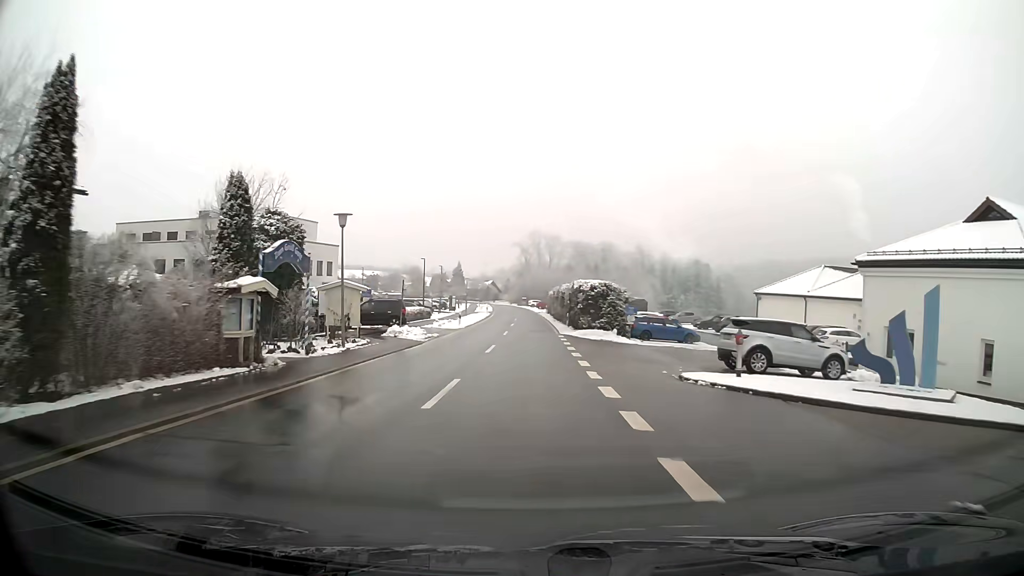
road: tertiary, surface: asphalt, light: Day
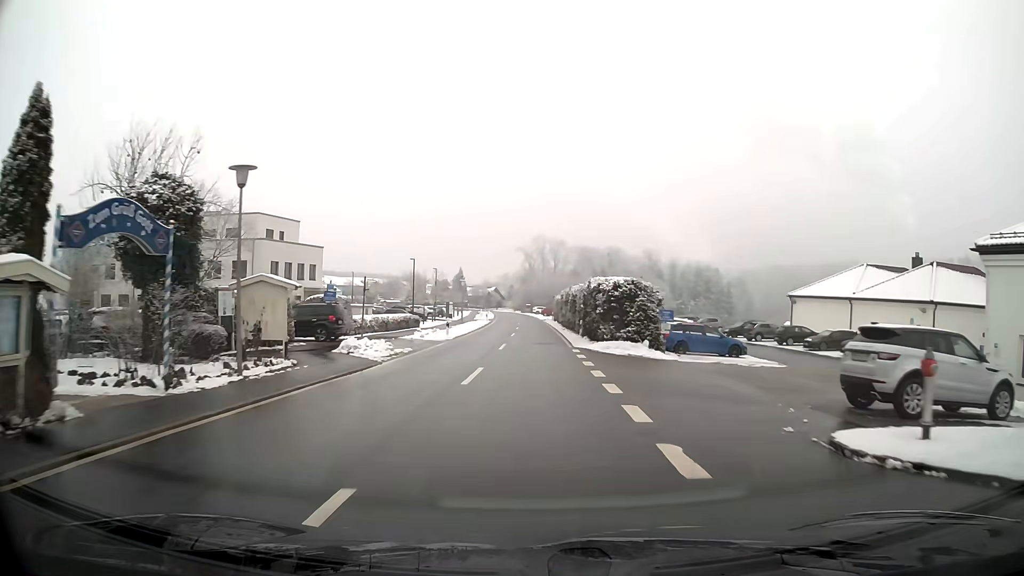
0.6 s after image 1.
(0.0, +8.3) m; 0°
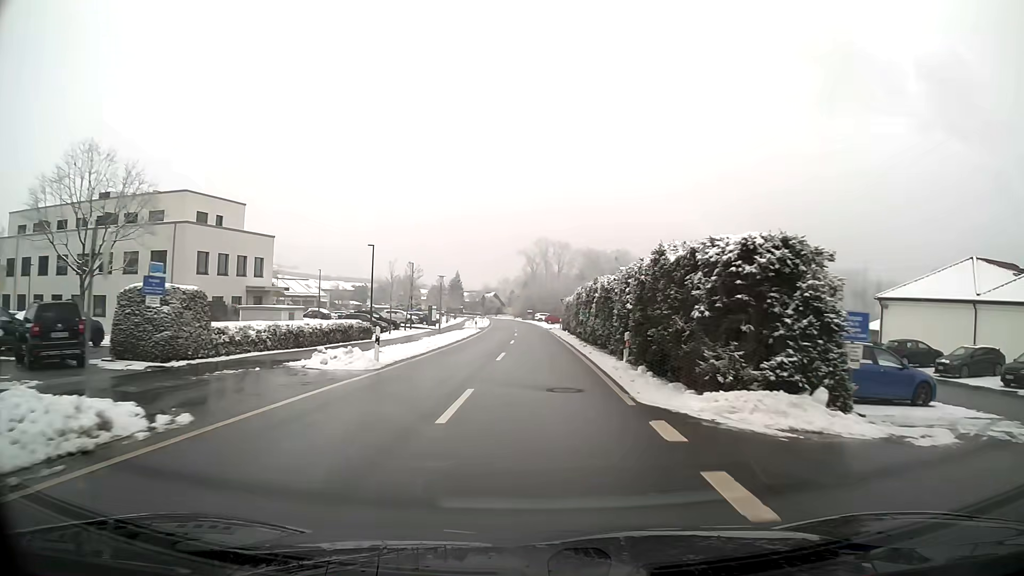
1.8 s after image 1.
(0.0, +16.4) m; 0°
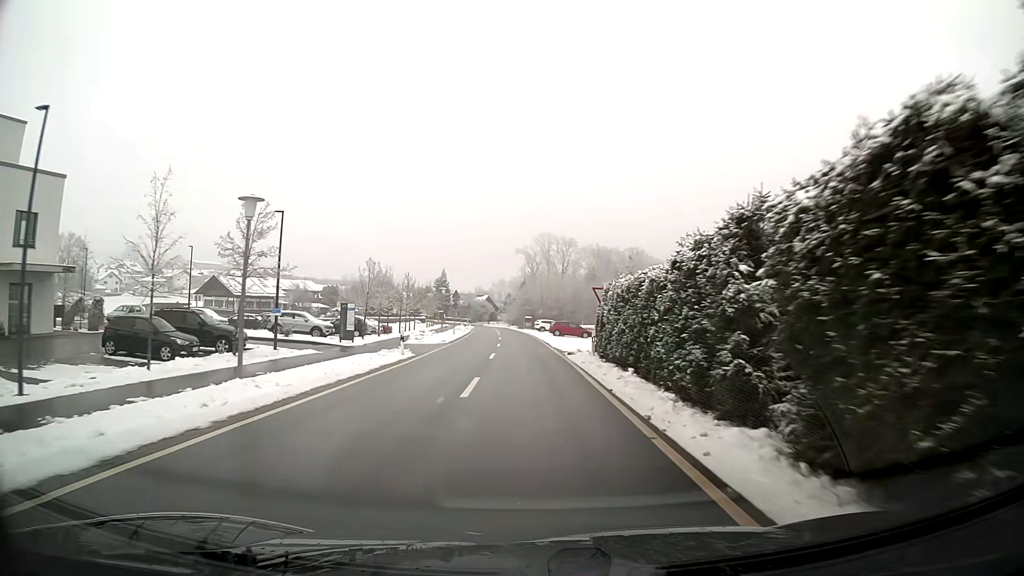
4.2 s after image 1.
(0.0, +32.5) m; 0°
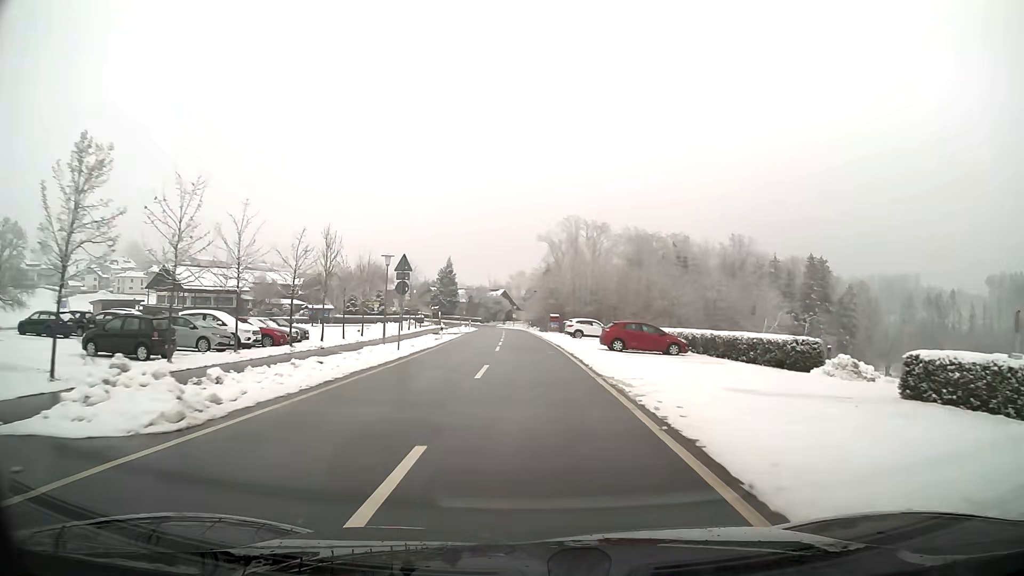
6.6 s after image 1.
(-0.5, +32.6) m; -2°
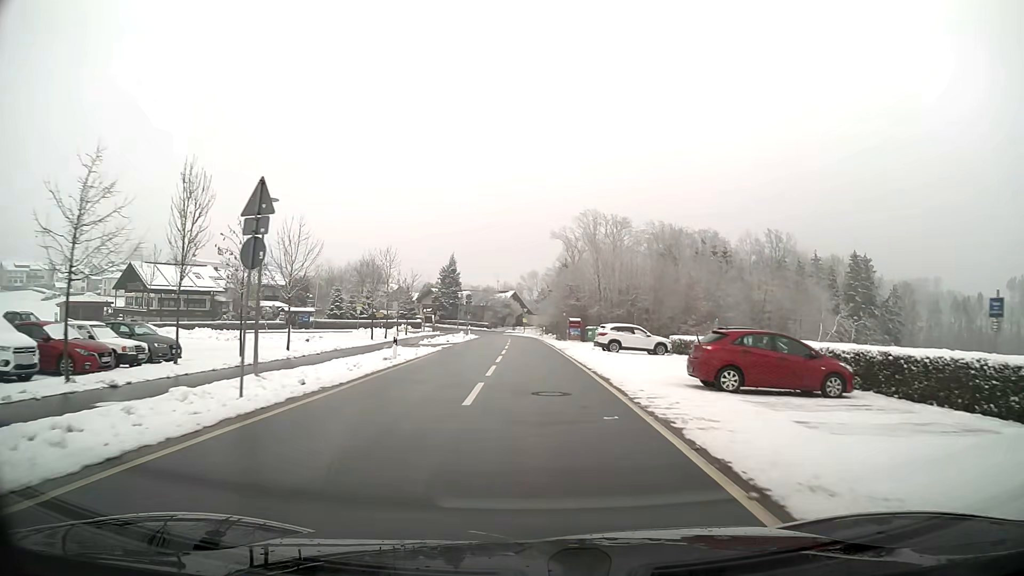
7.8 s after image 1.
(-0.2, +16.4) m; -1°
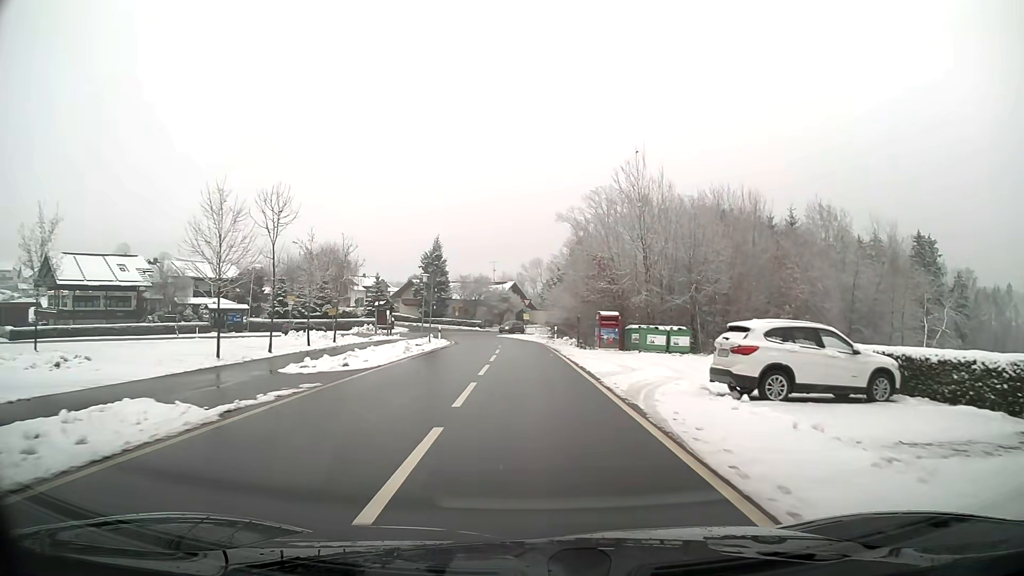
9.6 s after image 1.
(0.0, +24.7) m; 0°
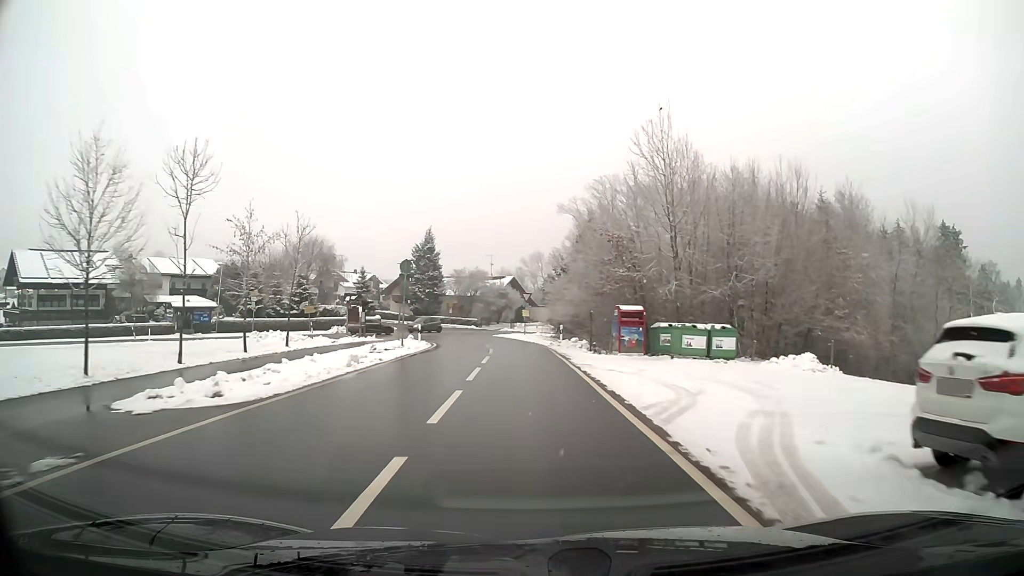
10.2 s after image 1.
(0.0, +8.0) m; 0°
